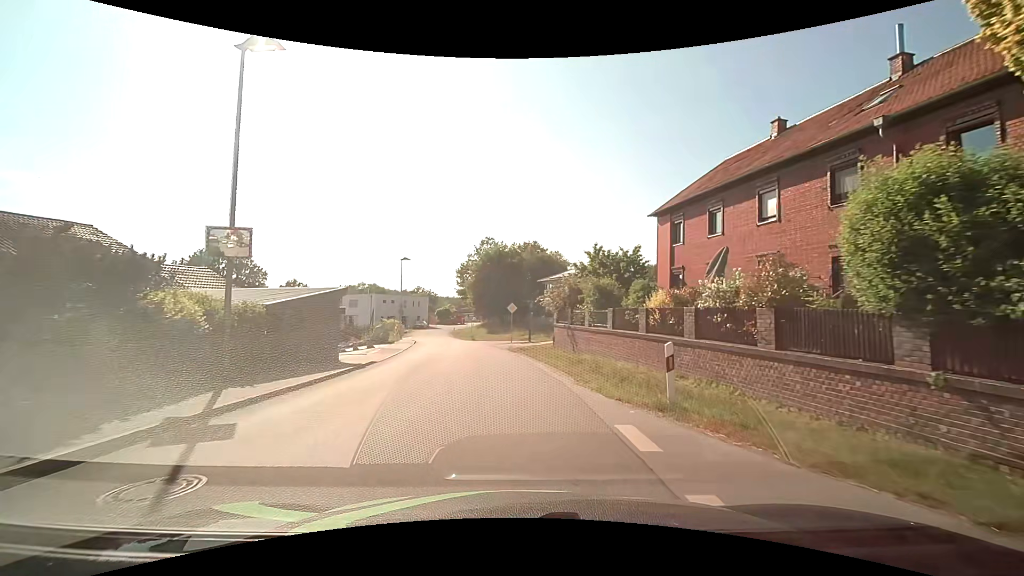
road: unclassified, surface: asphalt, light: Day
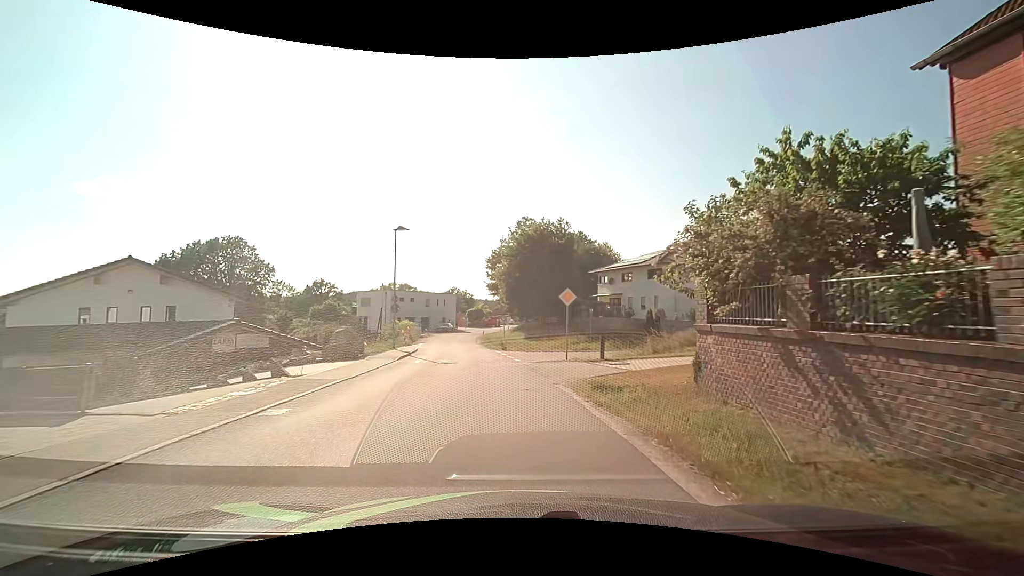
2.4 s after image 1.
(-0.7, +16.9) m; -4°
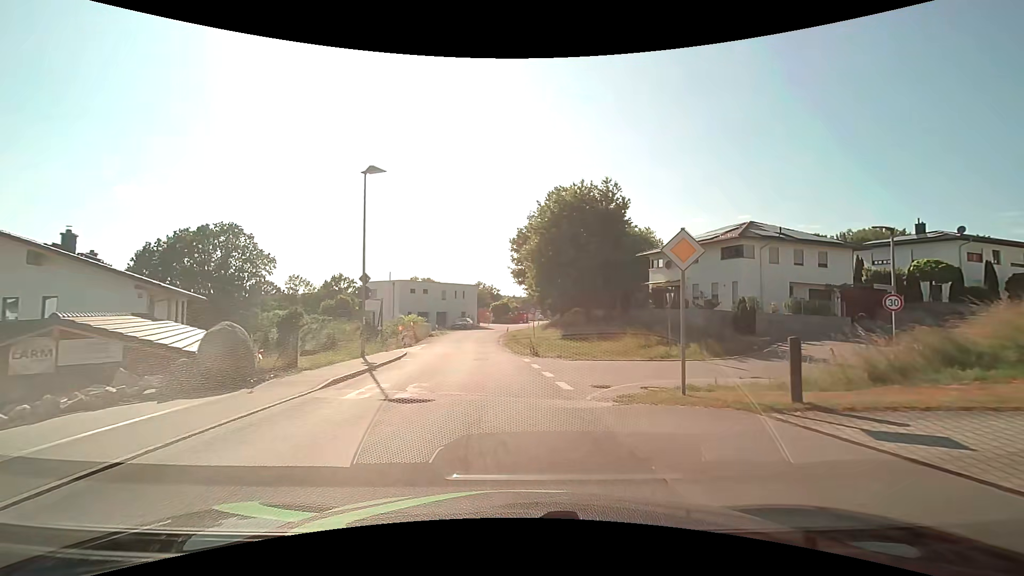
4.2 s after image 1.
(-0.5, +11.9) m; -4°
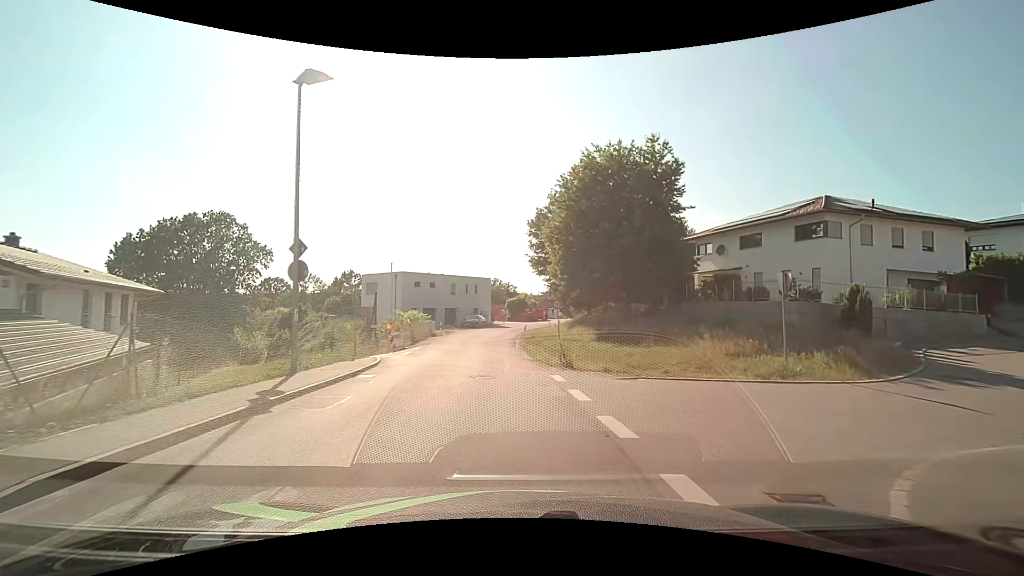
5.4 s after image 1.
(-0.2, +8.0) m; -2°
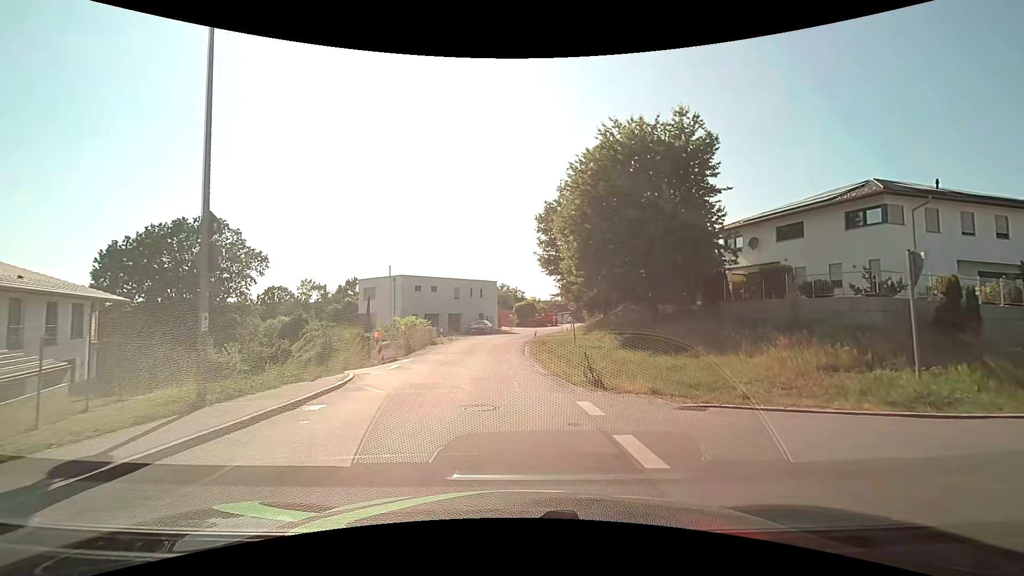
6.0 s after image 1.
(0.0, +4.2) m; -1°
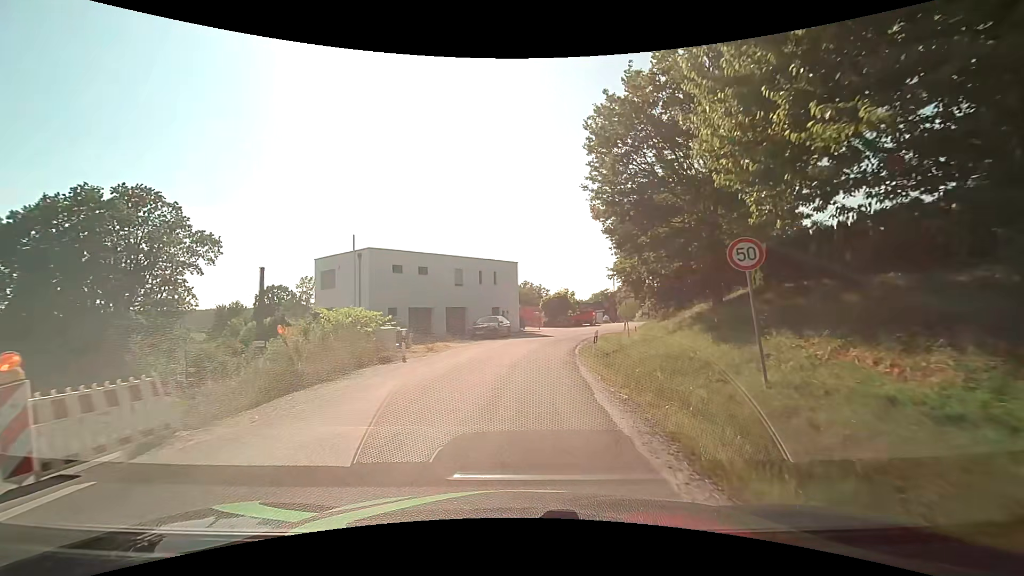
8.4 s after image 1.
(-0.6, +18.7) m; -3°
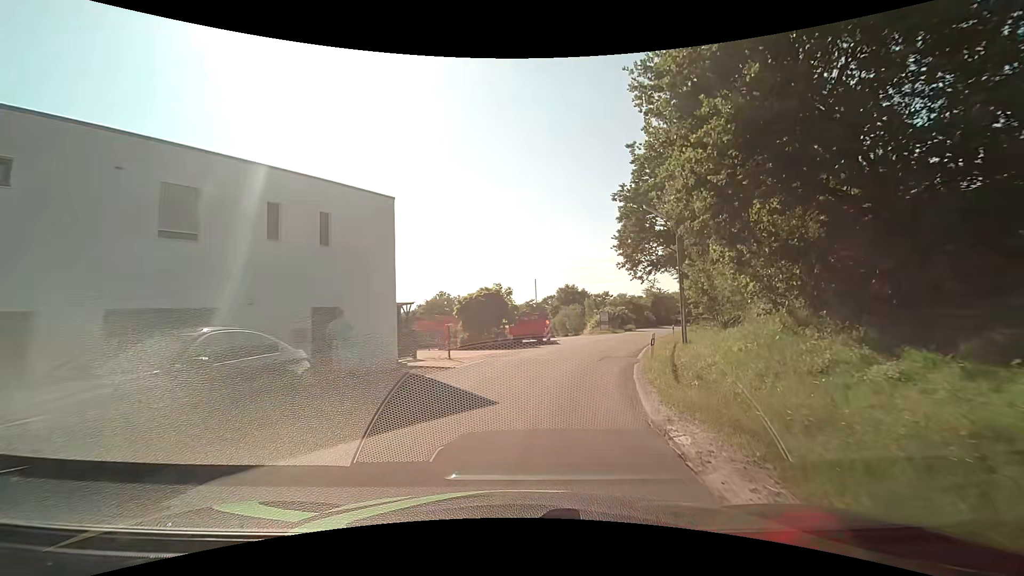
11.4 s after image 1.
(+1.3, +26.6) m; +9°
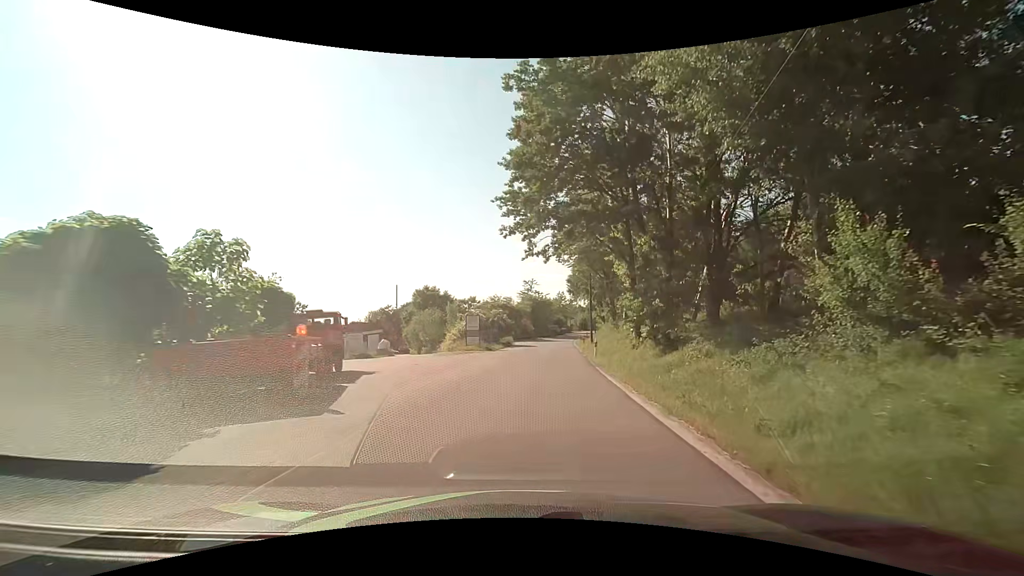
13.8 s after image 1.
(+3.3, +23.8) m; +15°
(0, +10) (+1, +20) (+3, +30) (+4, +40) (+5, +50) (+6, +60) (+8, +70) (+9, +79) (+11, +89) (+14, +99) m
